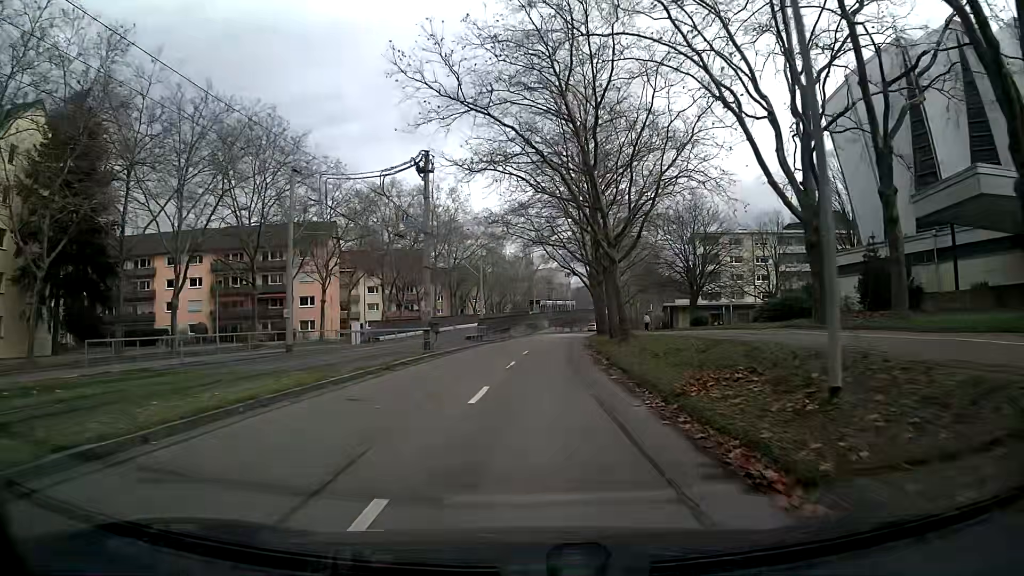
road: tertiary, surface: asphalt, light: Day
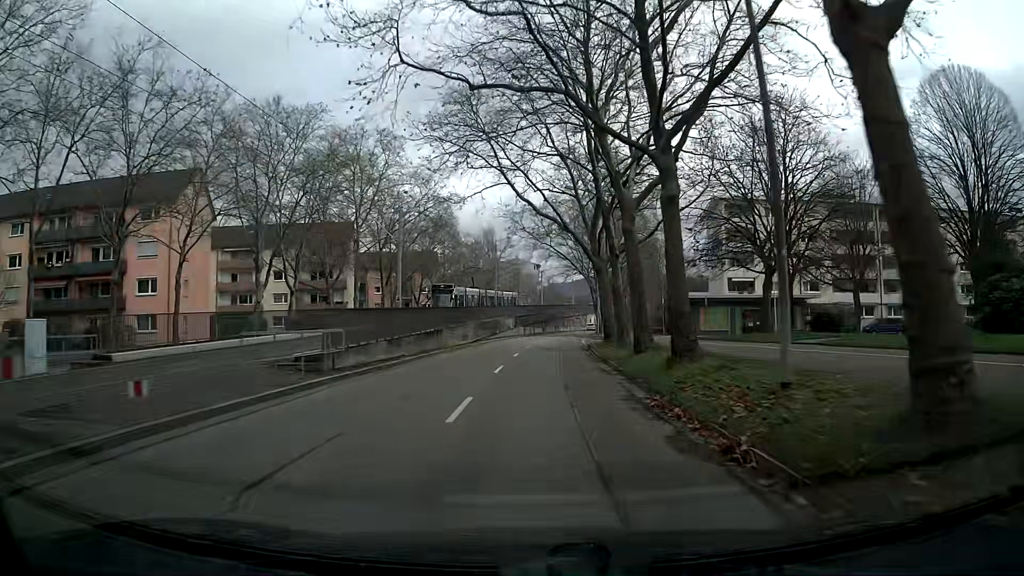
(+0.8, +29.2) m; +3°
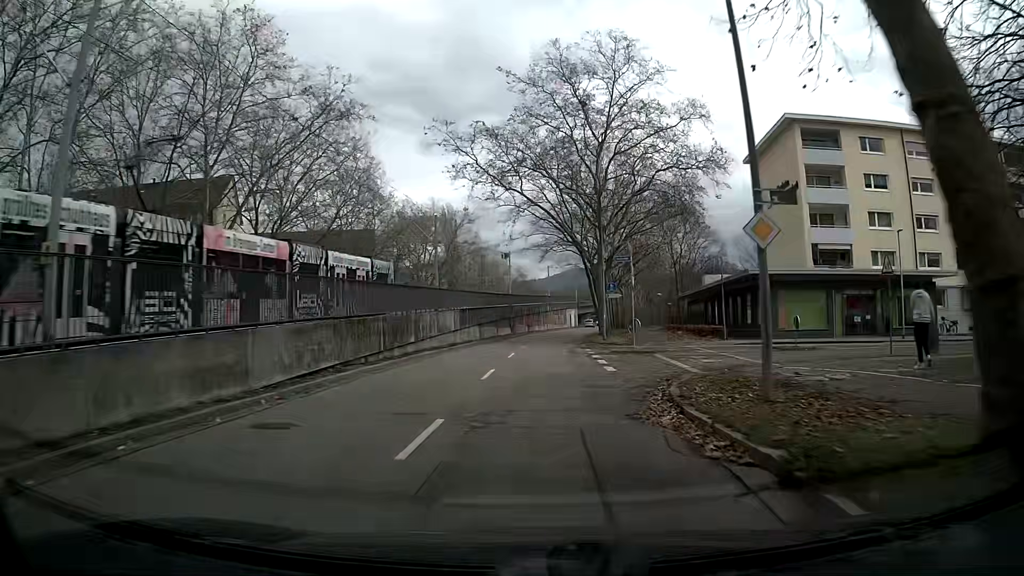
(+0.9, +29.6) m; +3°
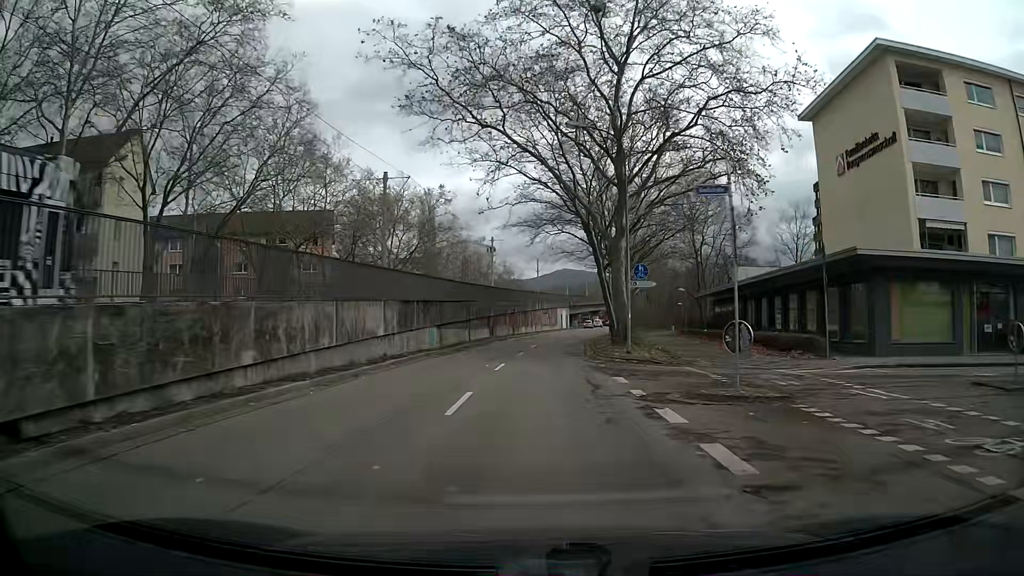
(+0.2, +15.0) m; +1°
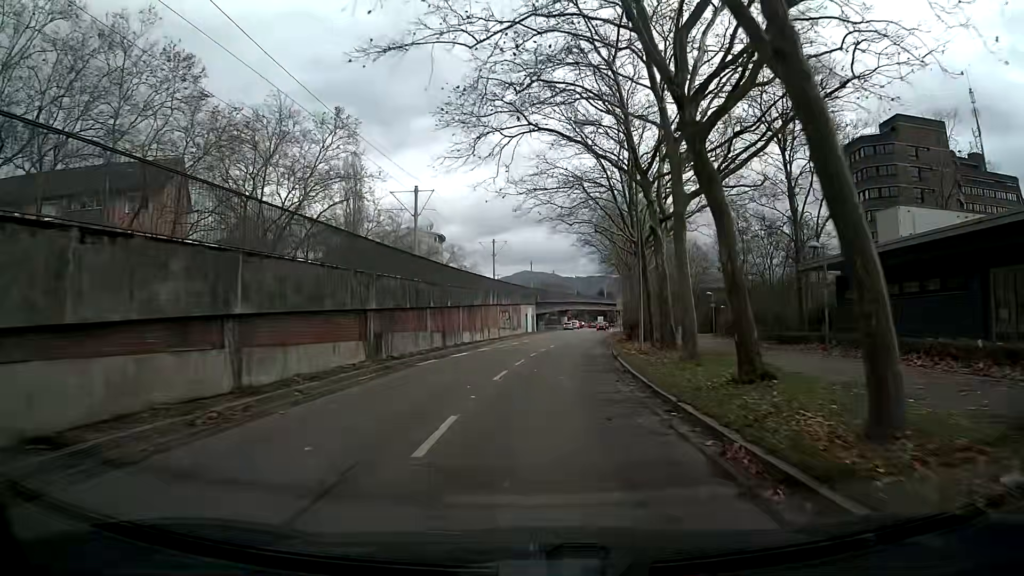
(+0.7, +30.1) m; +3°
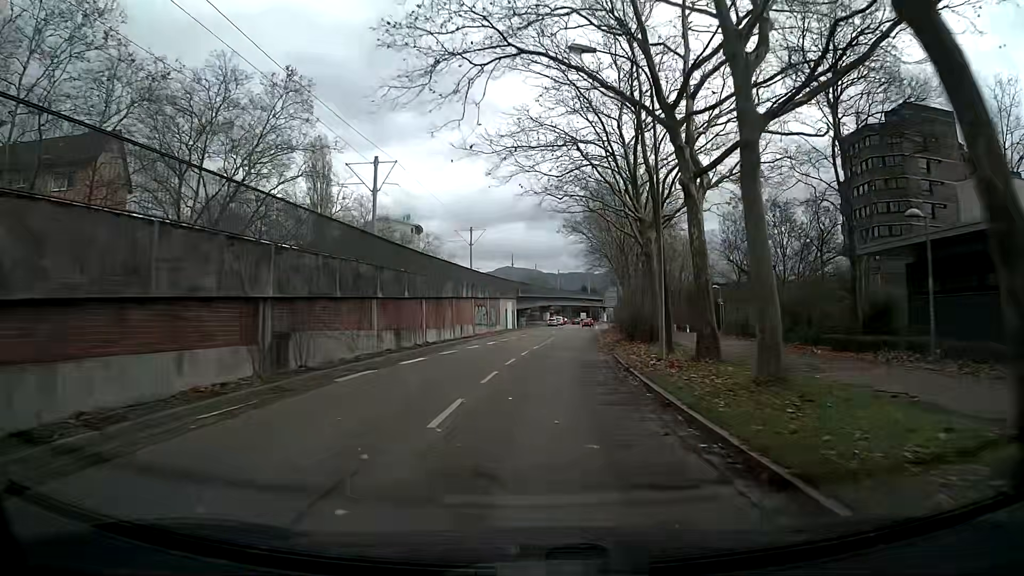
(+0.1, +7.5) m; +1°
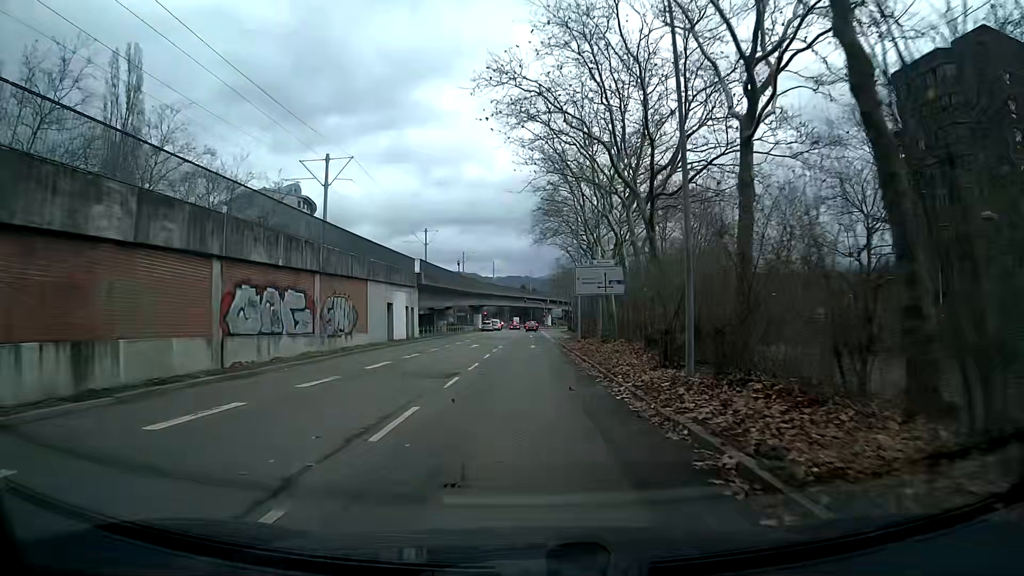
(+1.9, +36.5) m; +5°
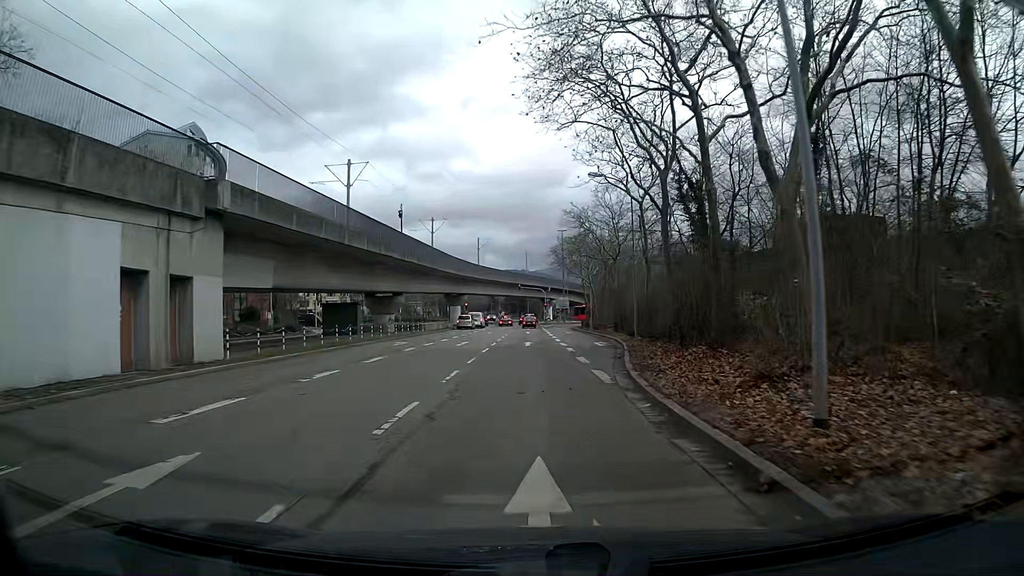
(0.0, +36.1) m; 0°
